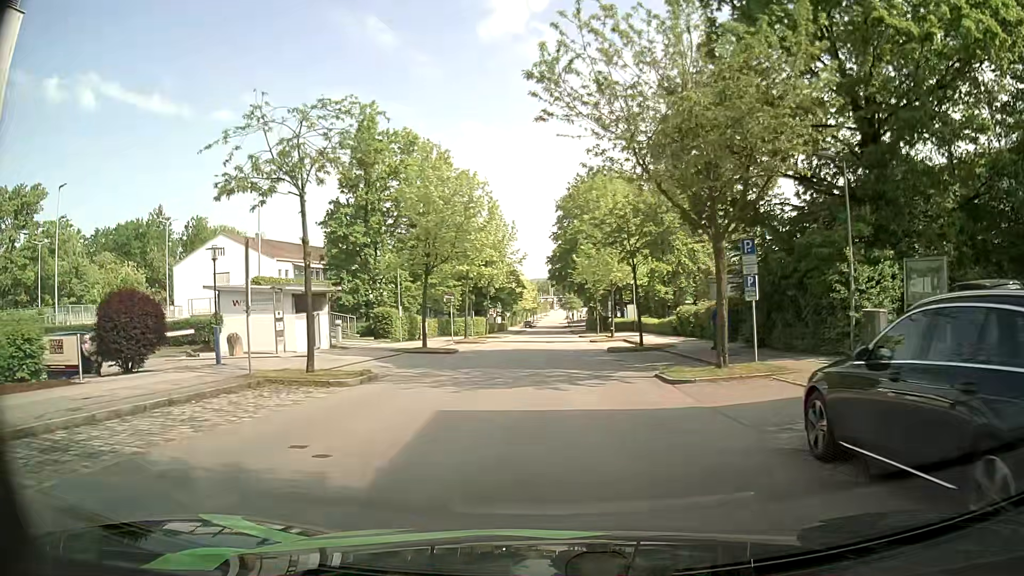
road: residential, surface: asphalt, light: Day
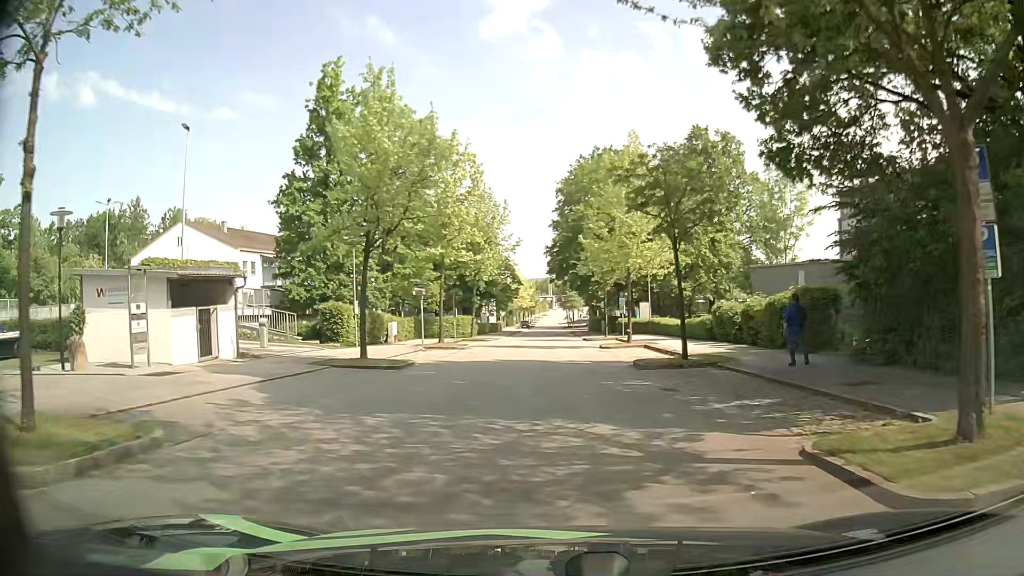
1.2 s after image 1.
(+0.1, +9.7) m; +1°
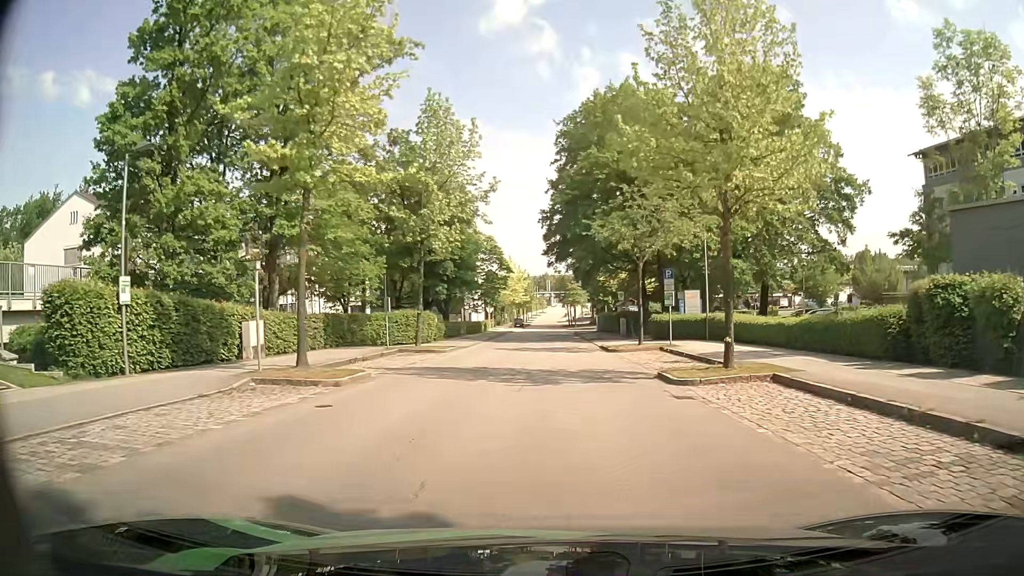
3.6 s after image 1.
(-0.1, +19.2) m; 0°
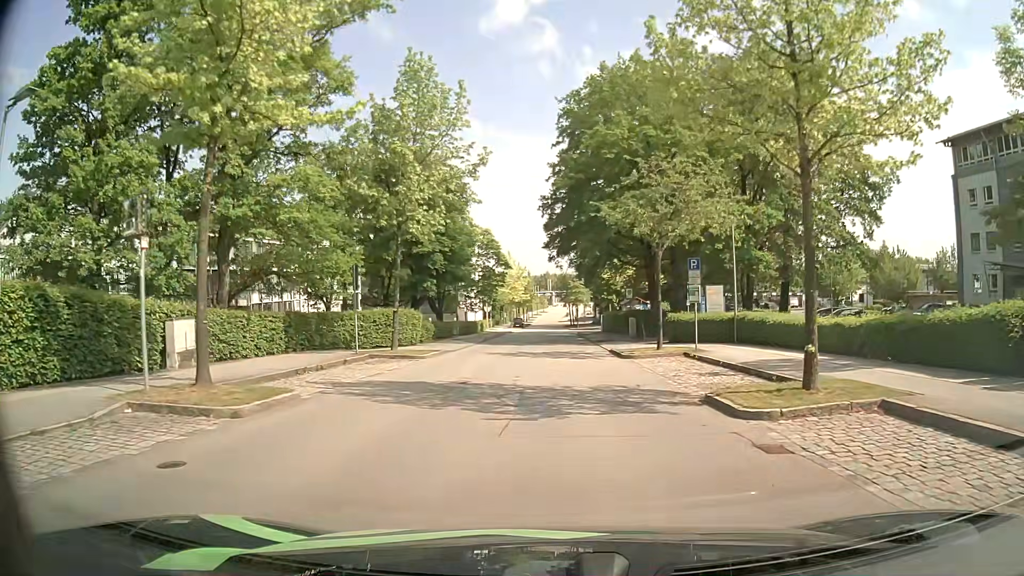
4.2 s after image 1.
(0.0, +4.7) m; 0°
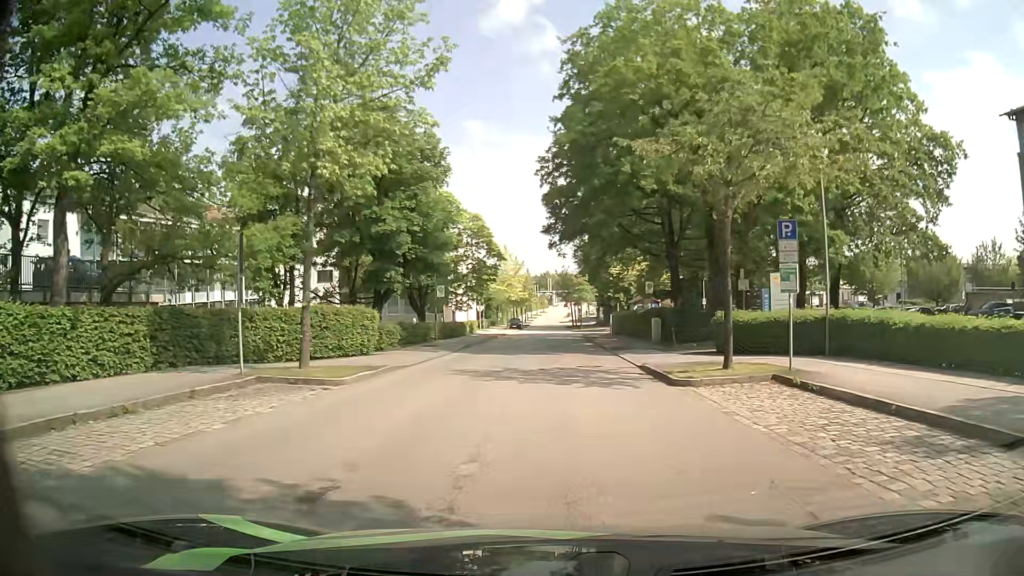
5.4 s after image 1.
(0.0, +9.2) m; -1°
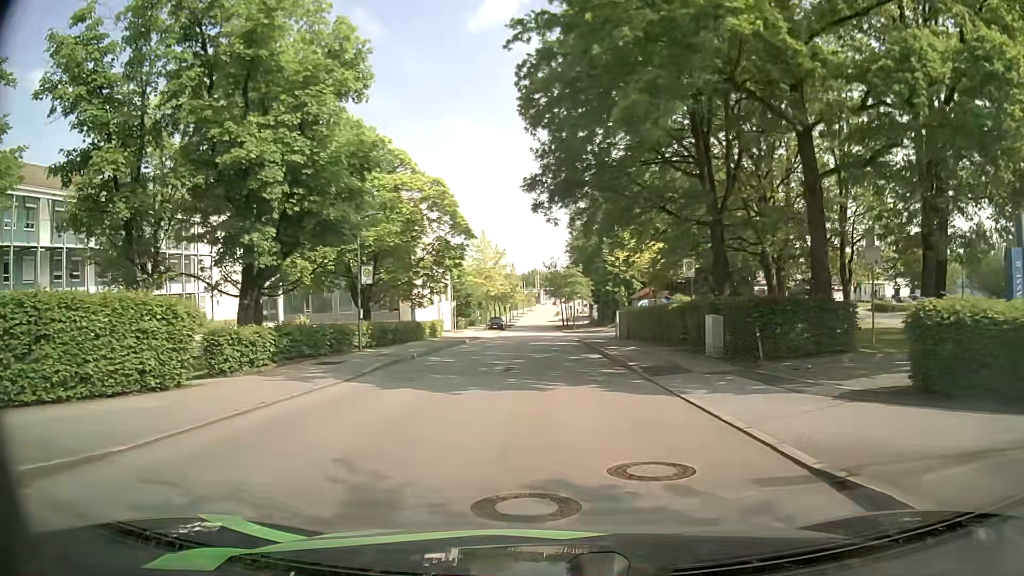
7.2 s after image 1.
(+0.2, +13.7) m; +2°
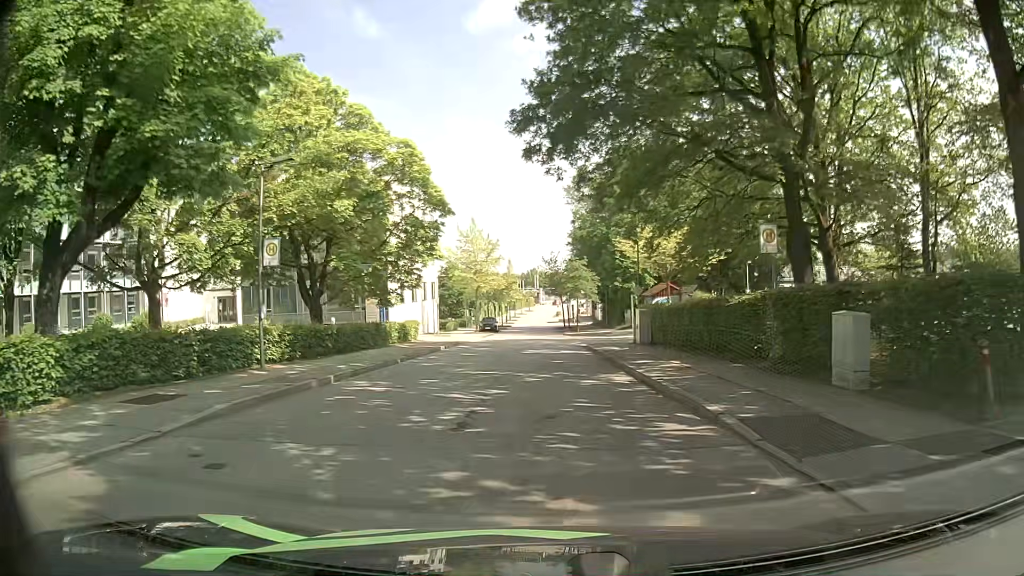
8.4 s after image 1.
(-0.1, +9.1) m; -1°
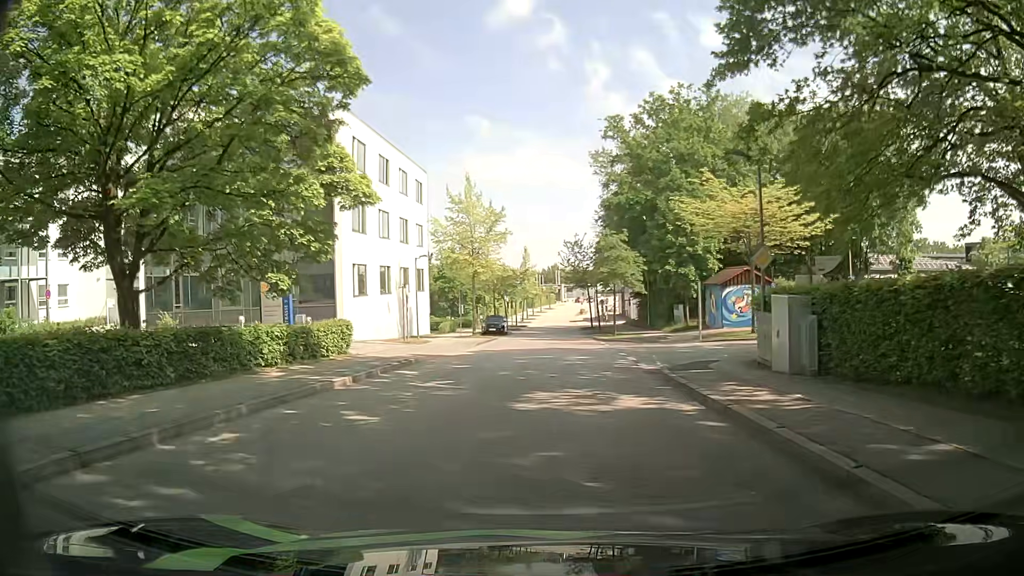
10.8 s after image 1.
(-0.2, +17.2) m; -2°
